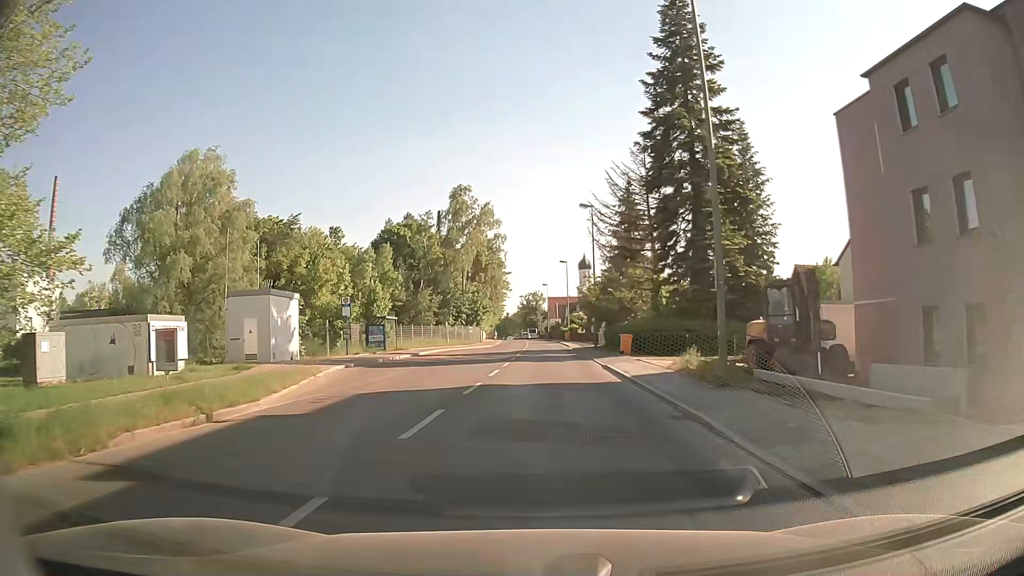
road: secondary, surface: asphalt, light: Day
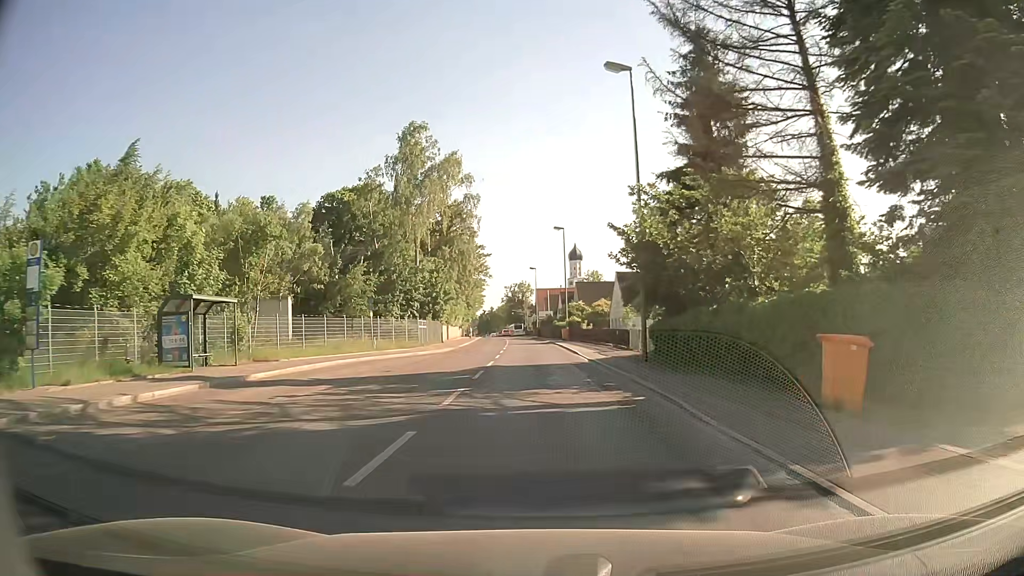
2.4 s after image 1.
(+0.2, +27.1) m; +1°
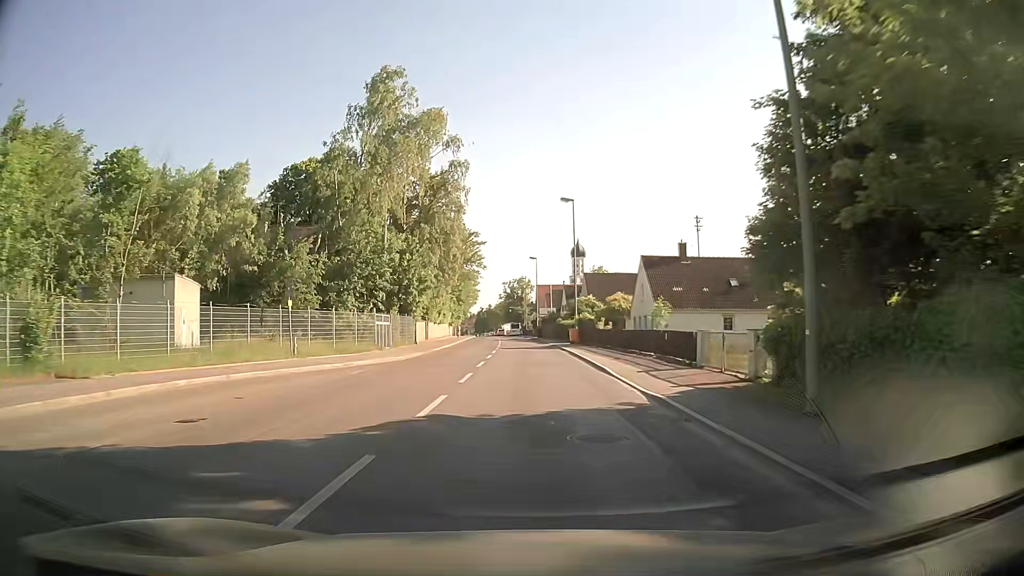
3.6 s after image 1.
(-0.1, +14.3) m; -1°
(0, +10) (0, +20) (0, +30) (0, +40) (0, +50) (-1, +60) (-1, +70) (-2, +80) (-2, +90) (-3, +100) m
